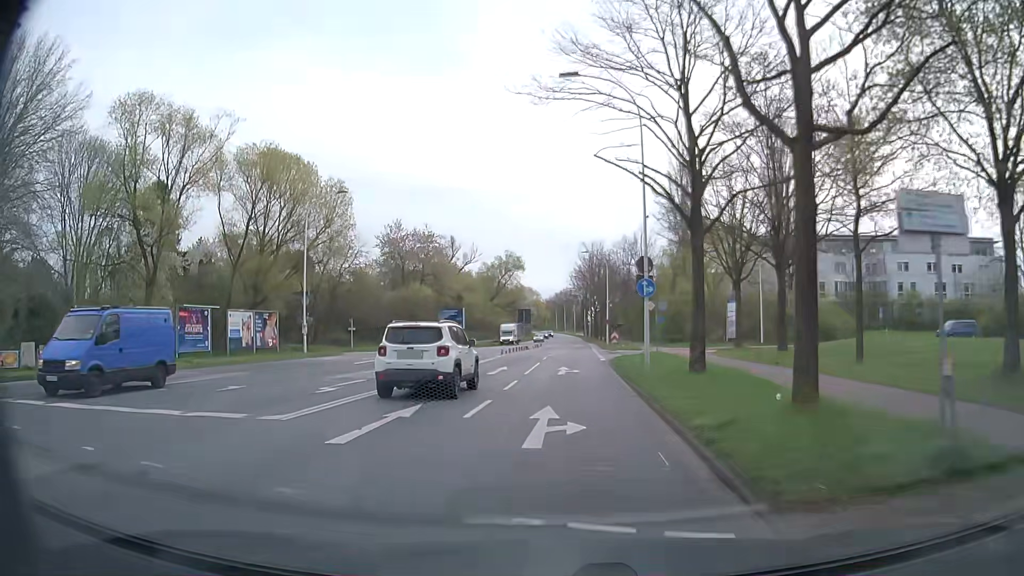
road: secondary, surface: asphalt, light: Day
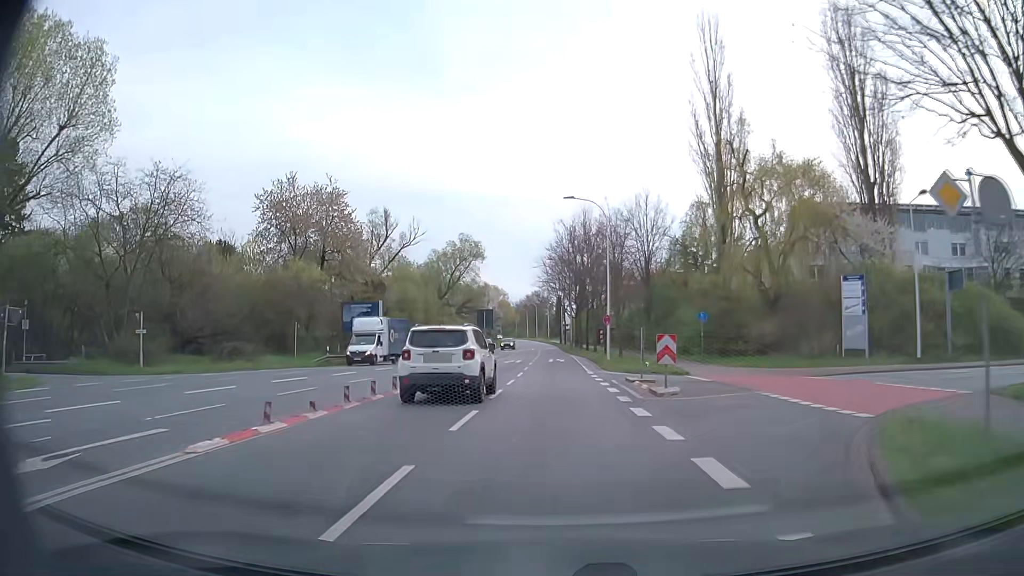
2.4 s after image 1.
(+0.6, +31.6) m; +2°
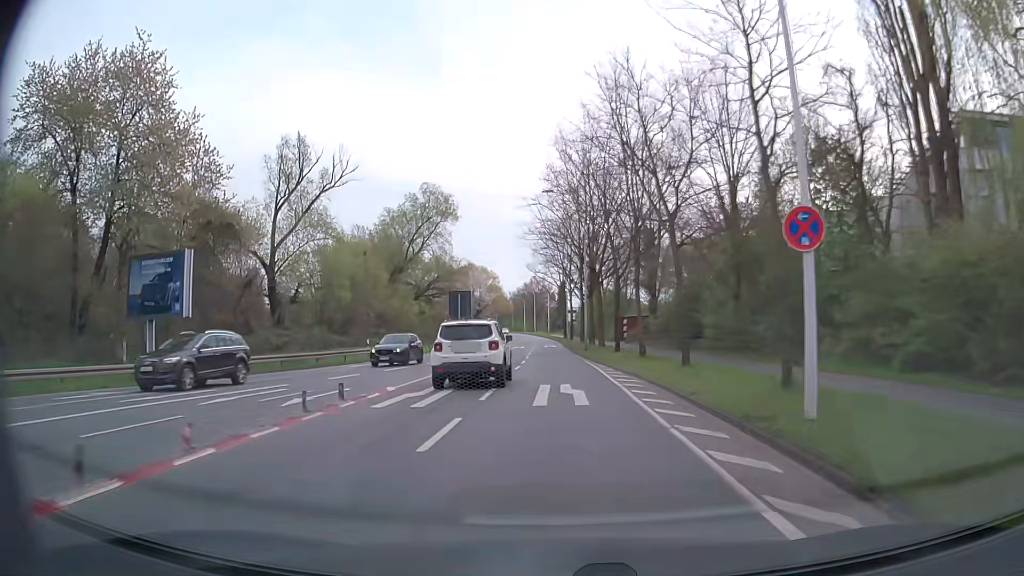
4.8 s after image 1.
(+0.1, +33.0) m; 0°
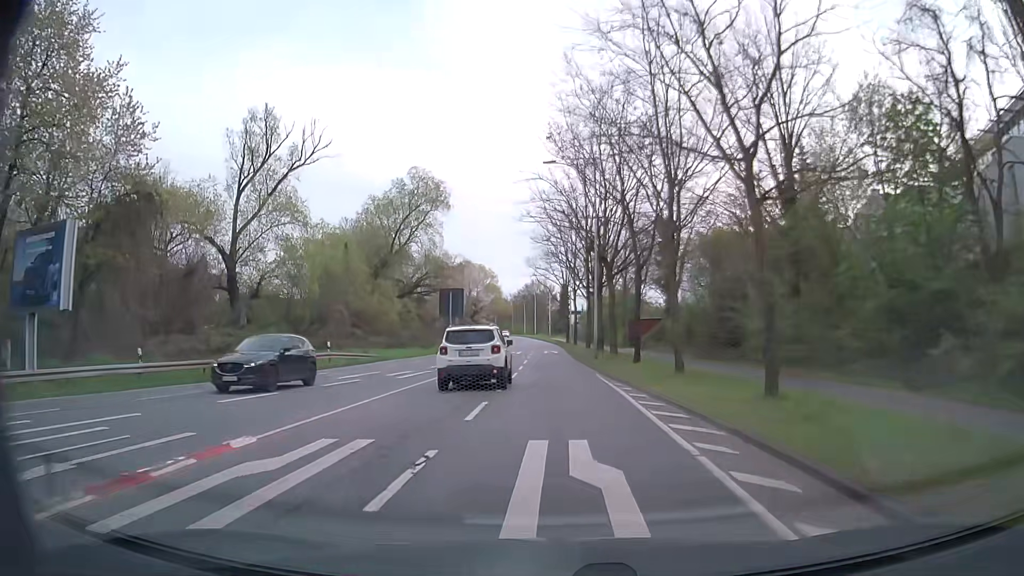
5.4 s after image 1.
(-0.1, +8.4) m; -1°
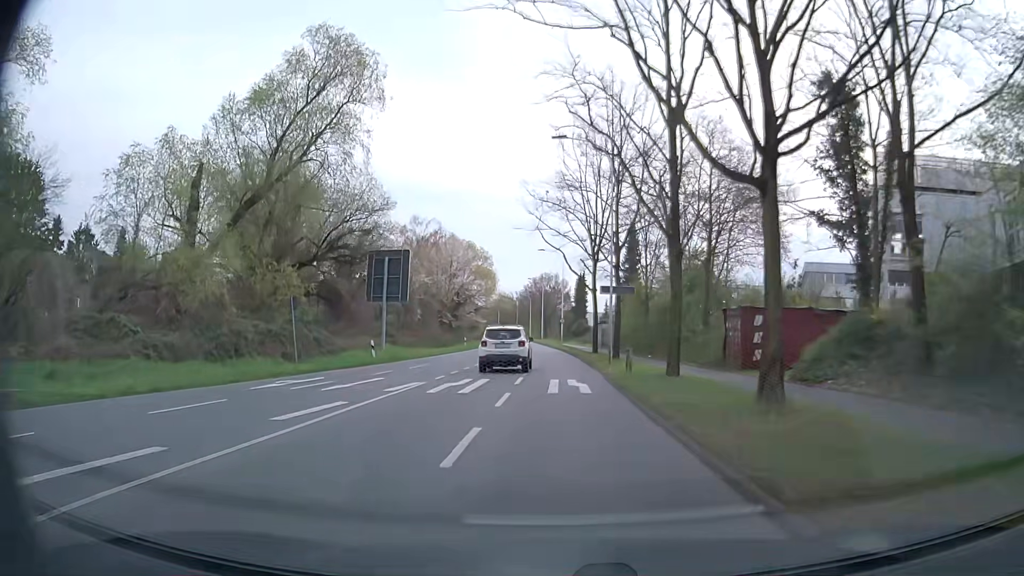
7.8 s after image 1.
(-0.2, +34.4) m; 0°
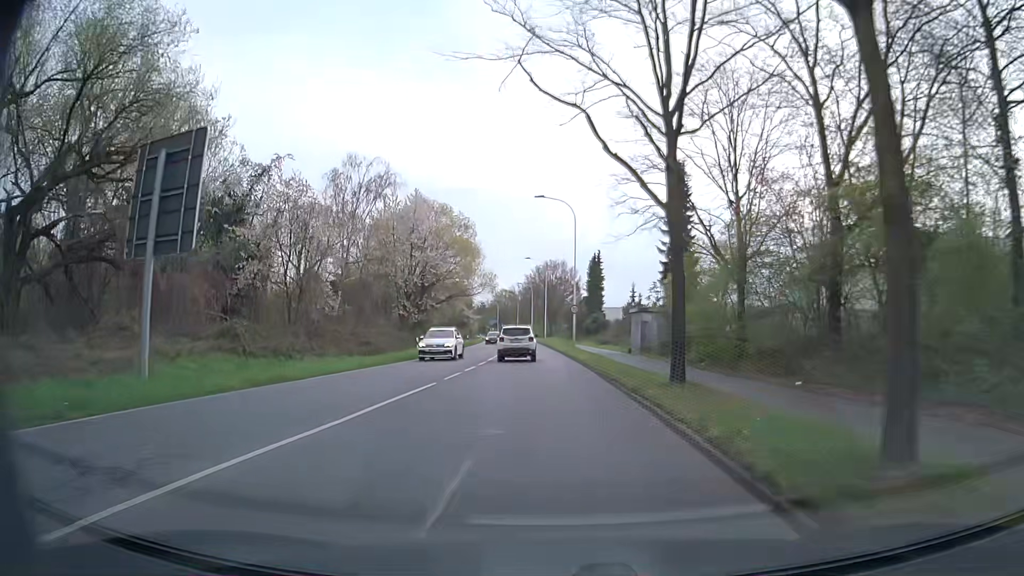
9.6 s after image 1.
(-0.1, +26.6) m; -1°
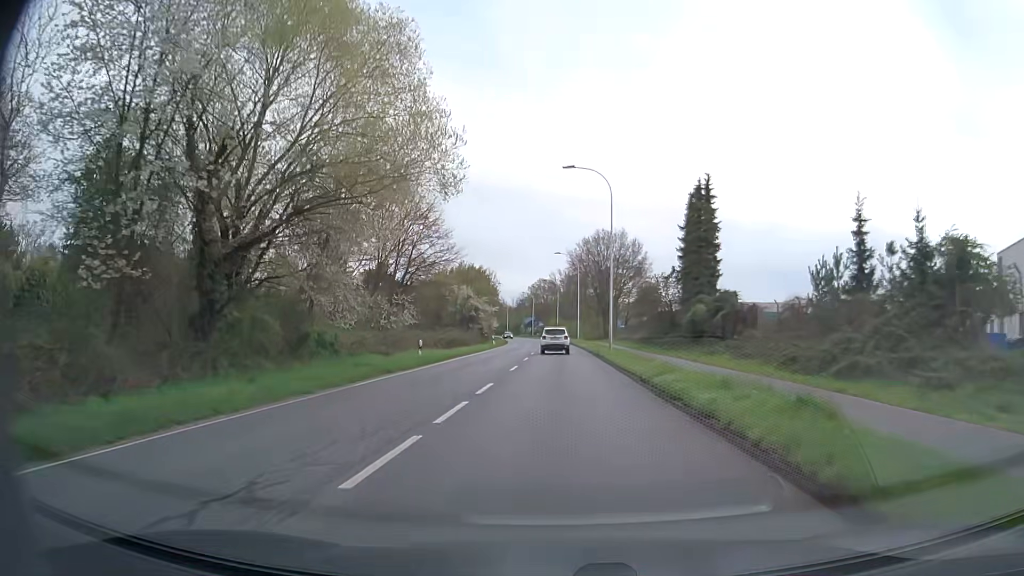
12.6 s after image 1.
(-1.5, +46.1) m; -3°
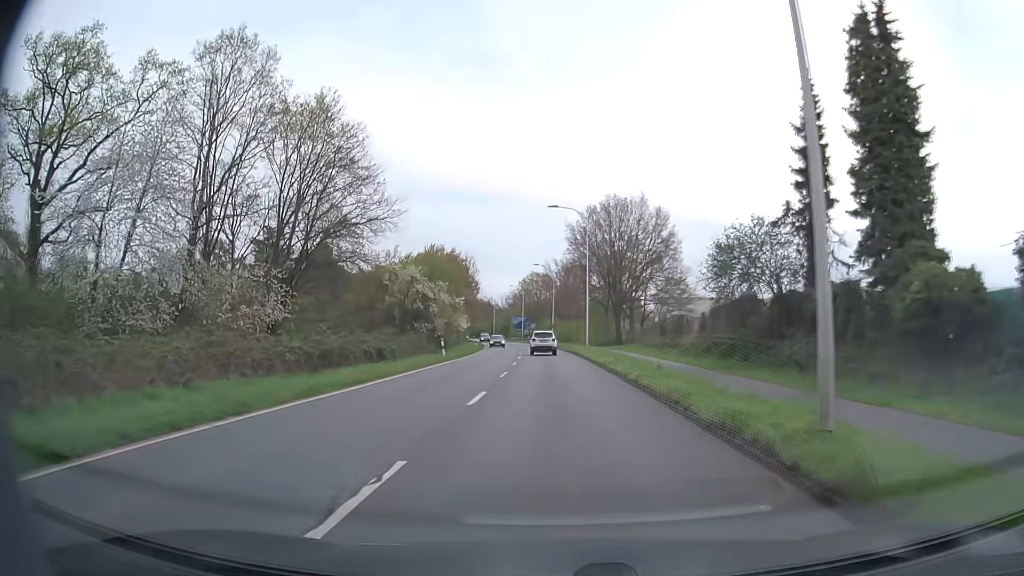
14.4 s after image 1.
(+0.1, +29.0) m; 0°
